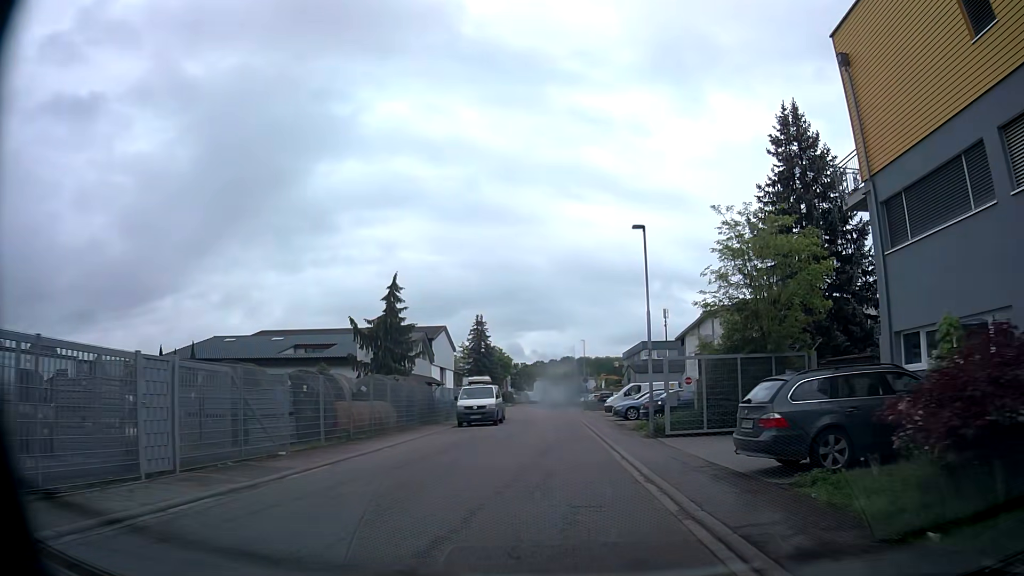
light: Day
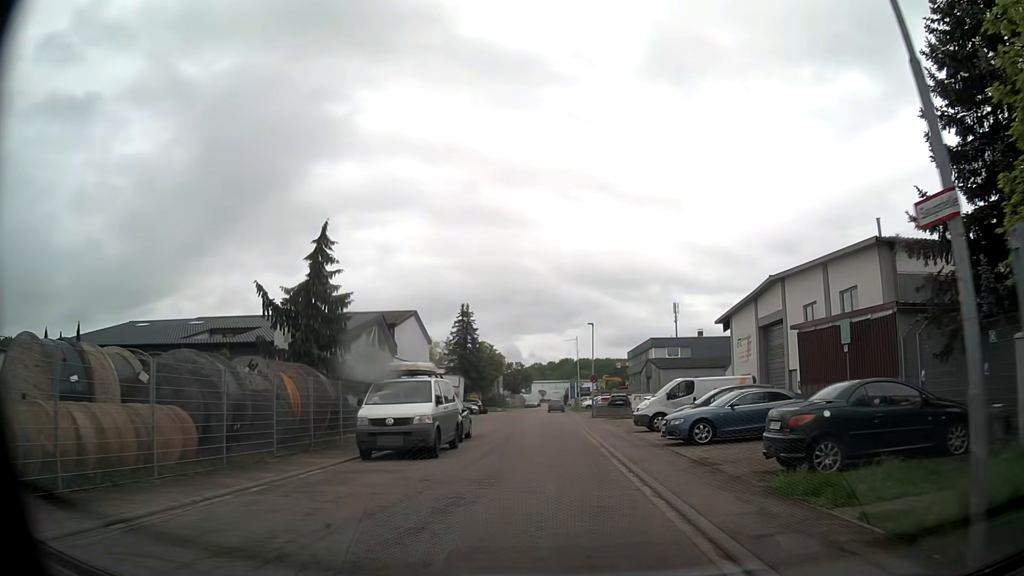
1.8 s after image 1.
(+0.1, +15.8) m; 0°
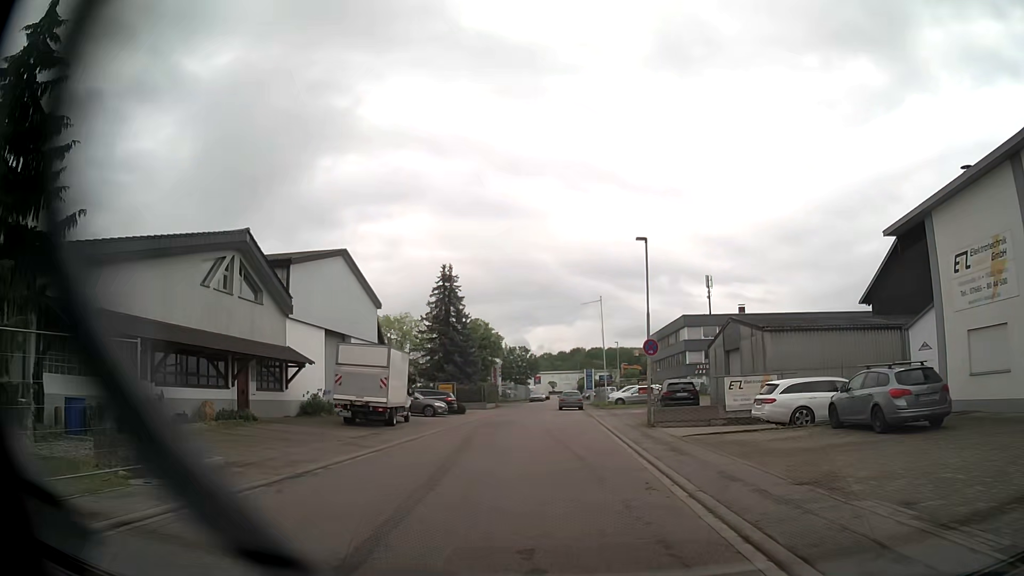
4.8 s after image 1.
(0.0, +23.3) m; 0°
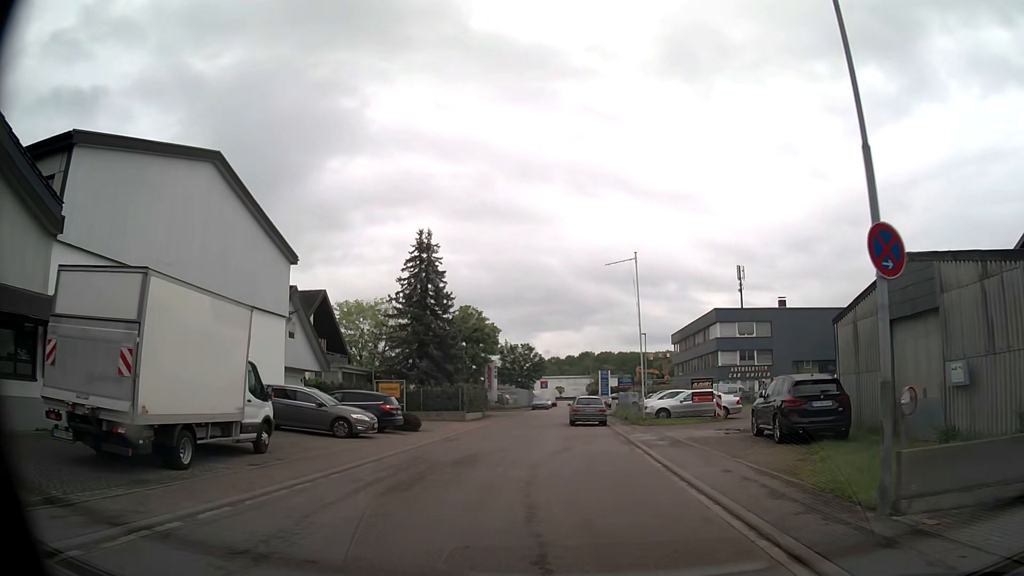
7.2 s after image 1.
(-0.2, +16.5) m; -1°
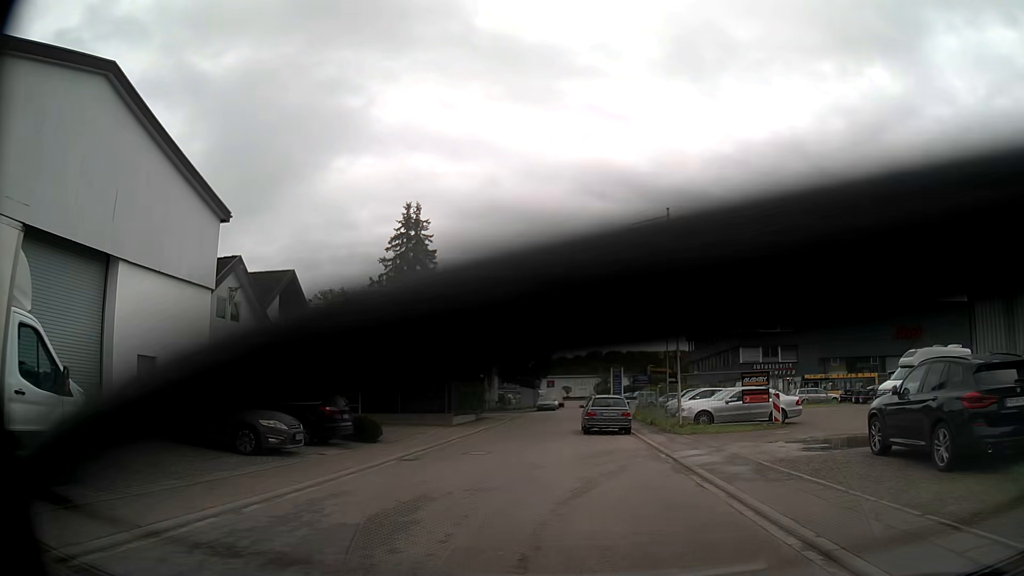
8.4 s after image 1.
(0.0, +7.3) m; 0°
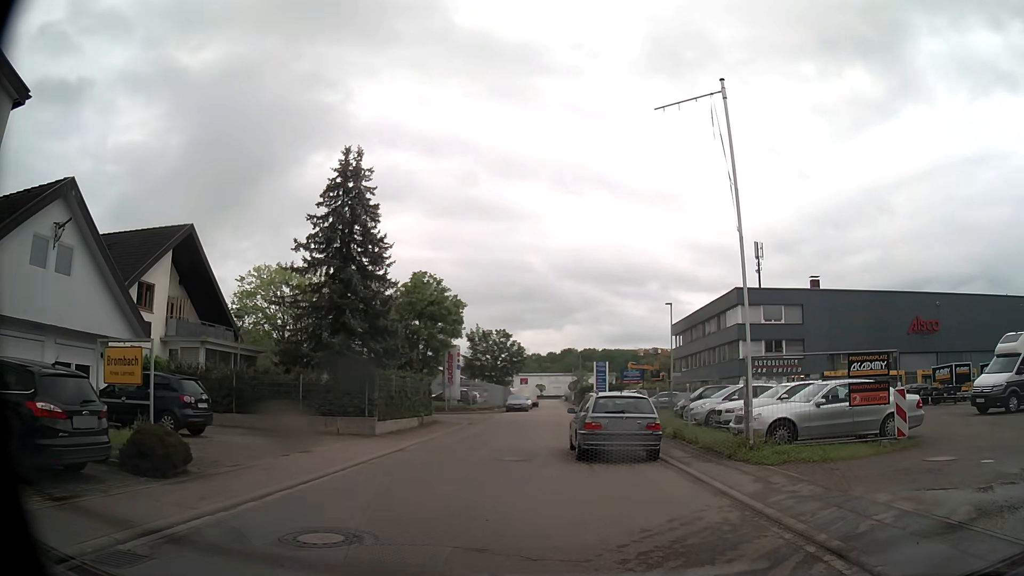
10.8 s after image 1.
(0.0, +10.1) m; +2°
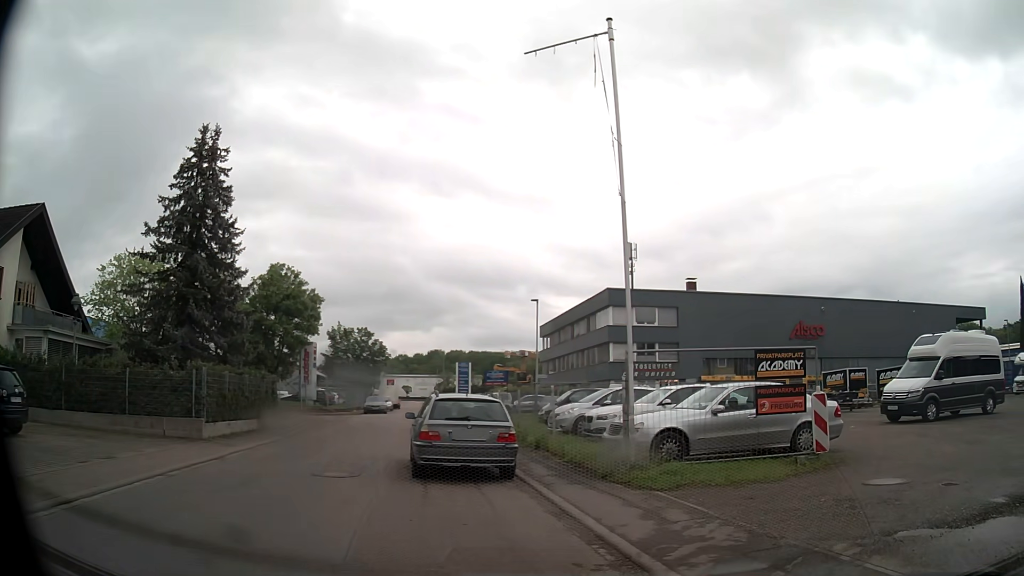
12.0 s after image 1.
(+0.2, +2.7) m; +9°
